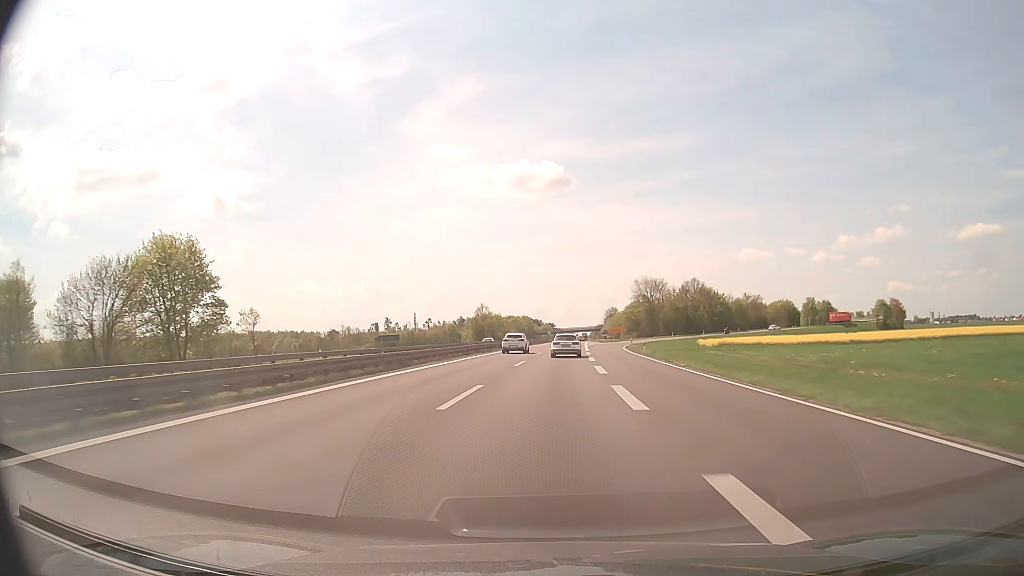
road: trunk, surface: asphalt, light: Day
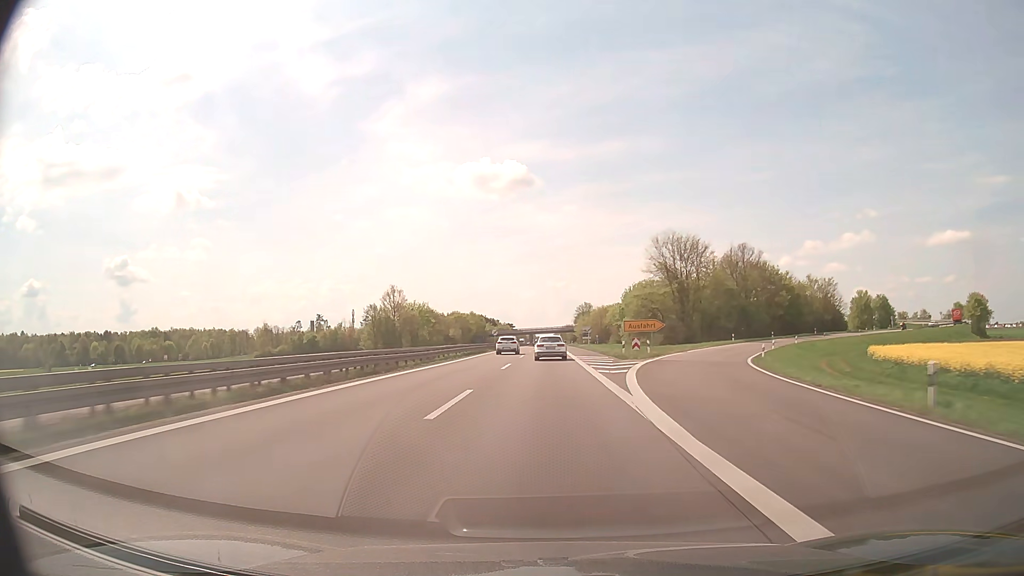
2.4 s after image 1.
(+2.4, +73.3) m; +3°
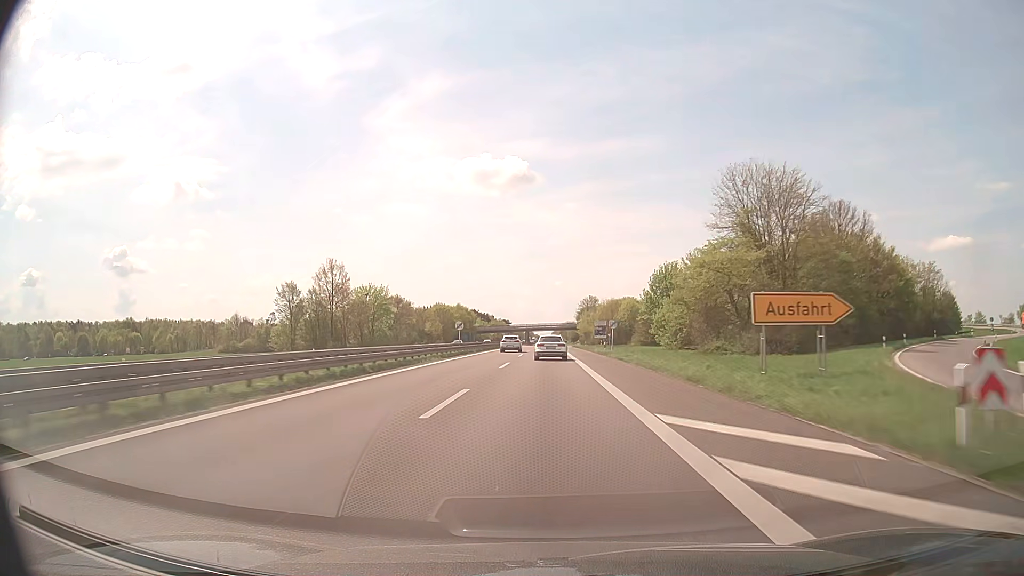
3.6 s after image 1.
(+0.1, +36.1) m; 0°
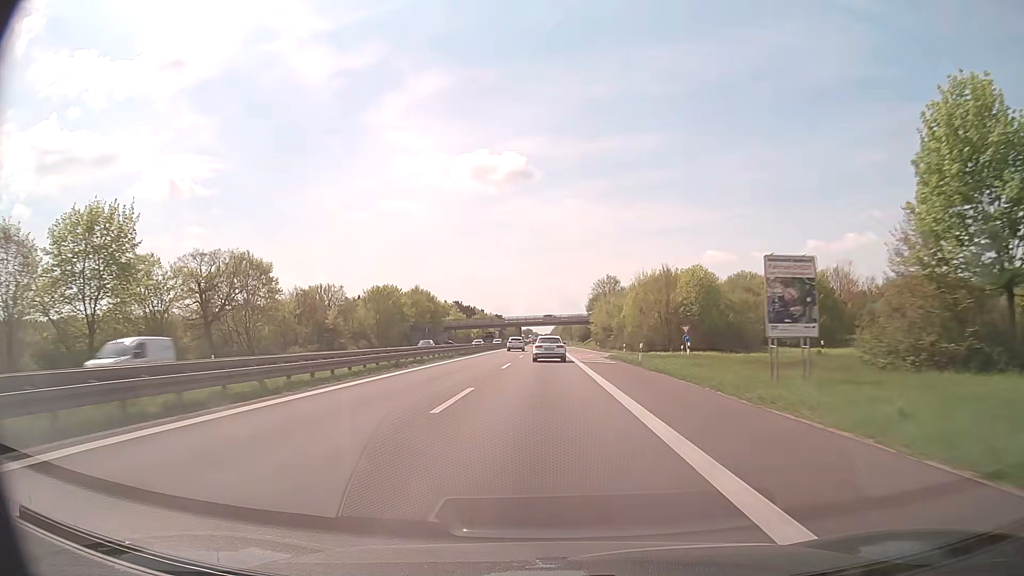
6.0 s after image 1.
(+0.1, +71.3) m; 0°
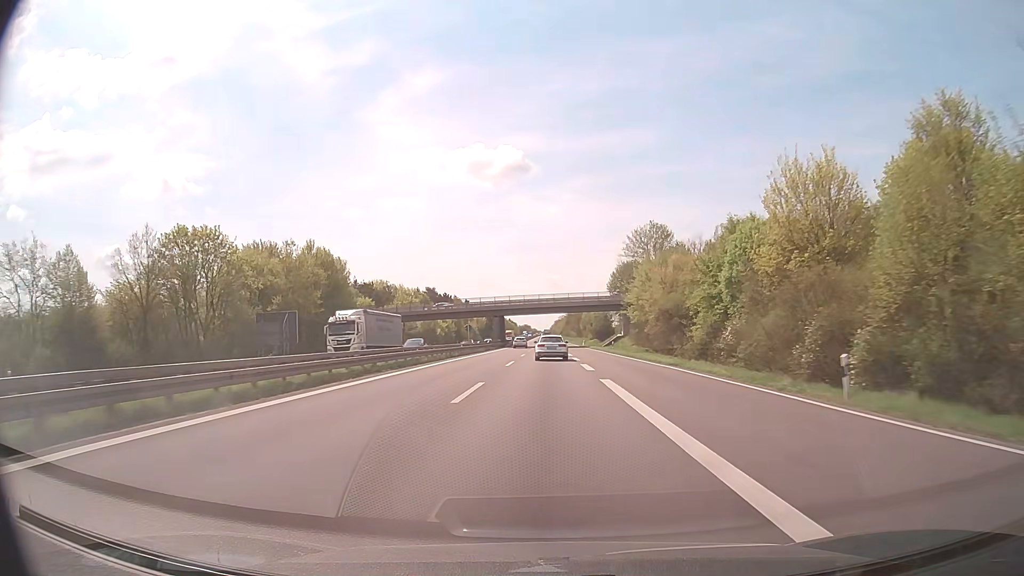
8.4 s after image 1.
(-0.1, +70.4) m; 0°
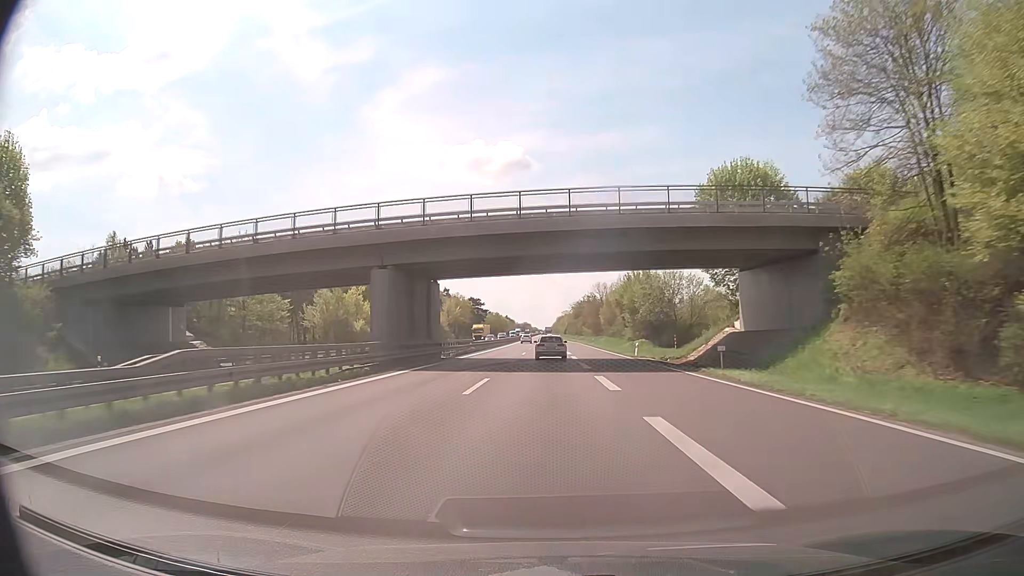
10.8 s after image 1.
(0.0, +70.0) m; 0°
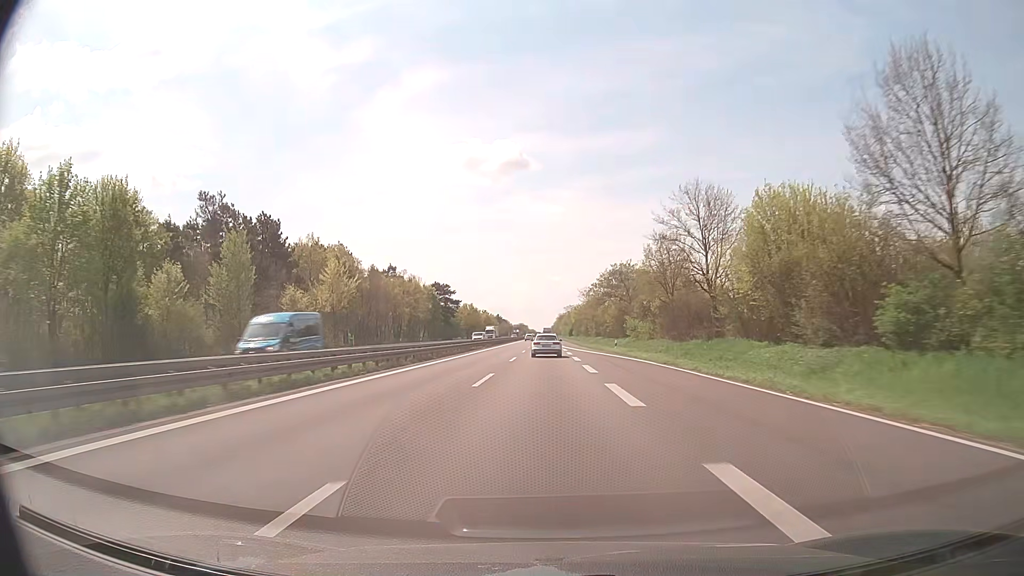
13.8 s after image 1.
(0.0, +88.3) m; 0°
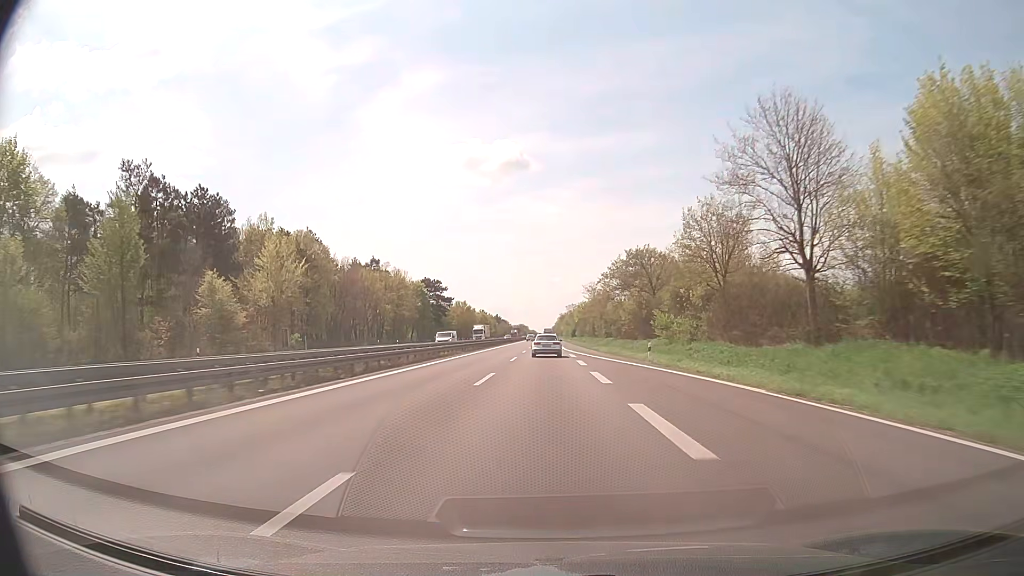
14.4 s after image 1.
(0.0, +17.6) m; 0°
(0, +10) (0, +20) (0, +30) (0, +40) (0, +50) (0, +60) (0, +70) (0, +80) (0, +90) (0, +100) m
